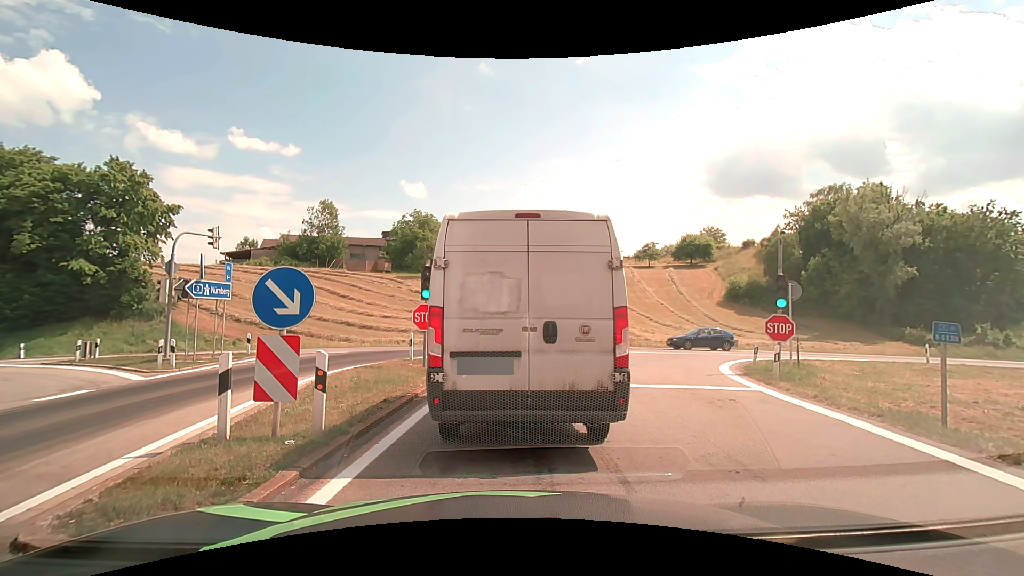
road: motorway_link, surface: asphalt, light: Day
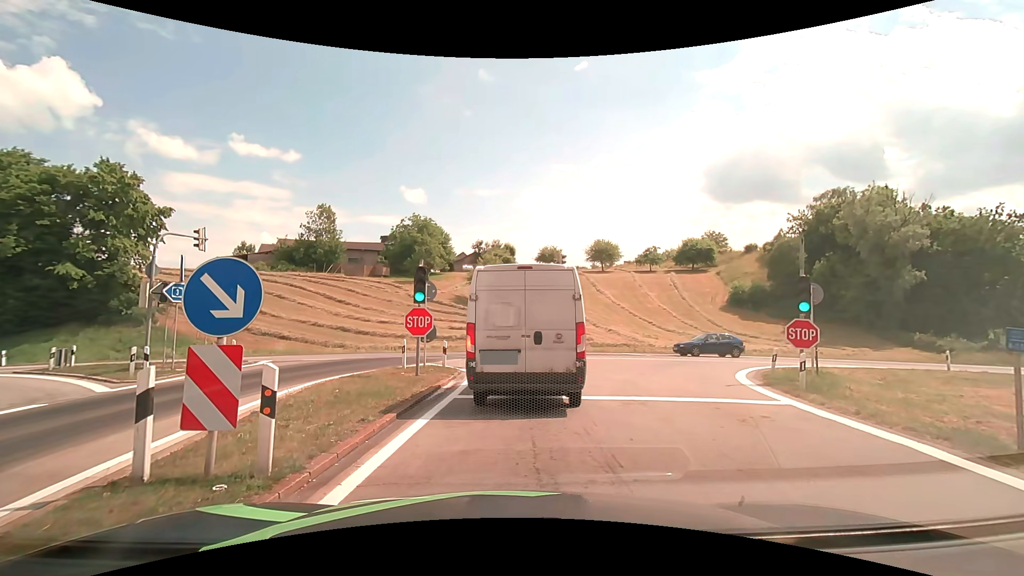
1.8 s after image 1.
(0.0, +1.5) m; -1°
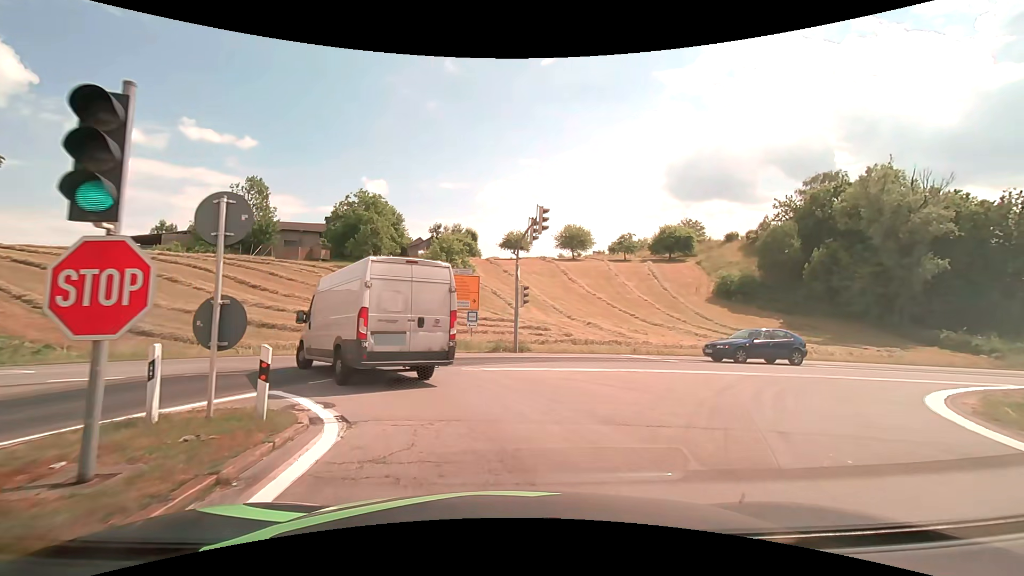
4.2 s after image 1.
(+0.4, +11.1) m; +5°
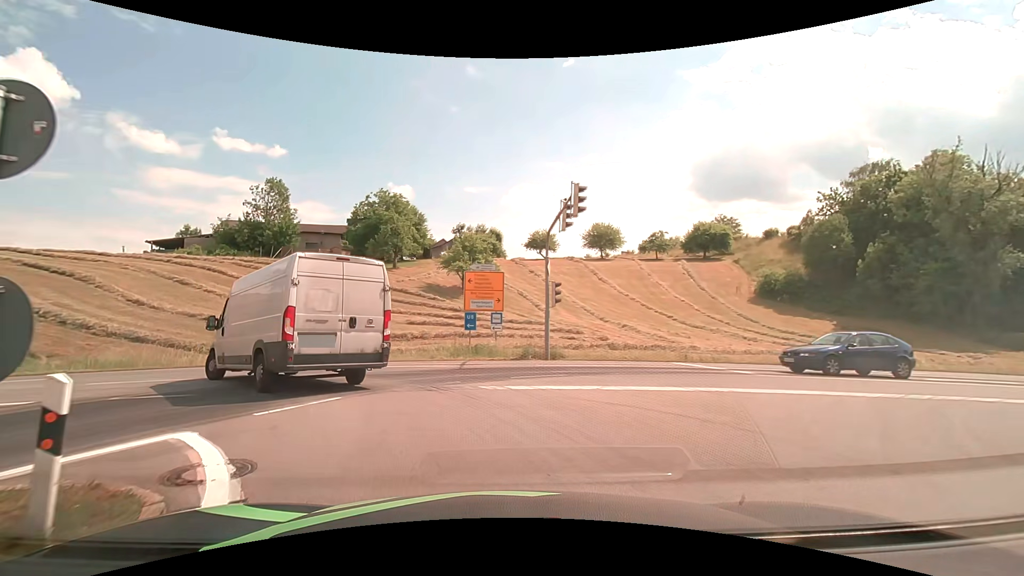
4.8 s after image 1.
(0.0, +3.6) m; -3°
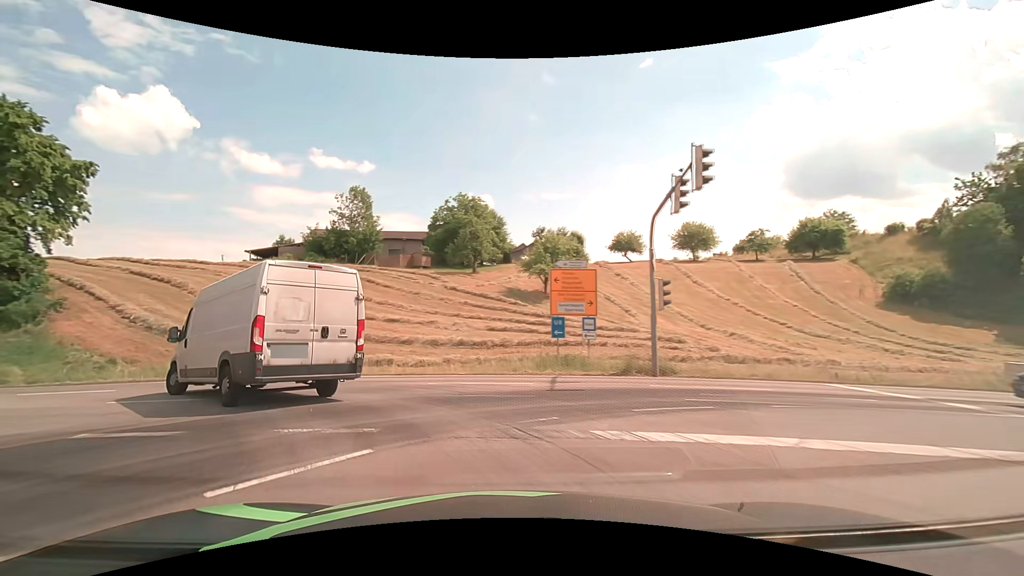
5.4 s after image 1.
(-0.3, +3.7) m; -8°
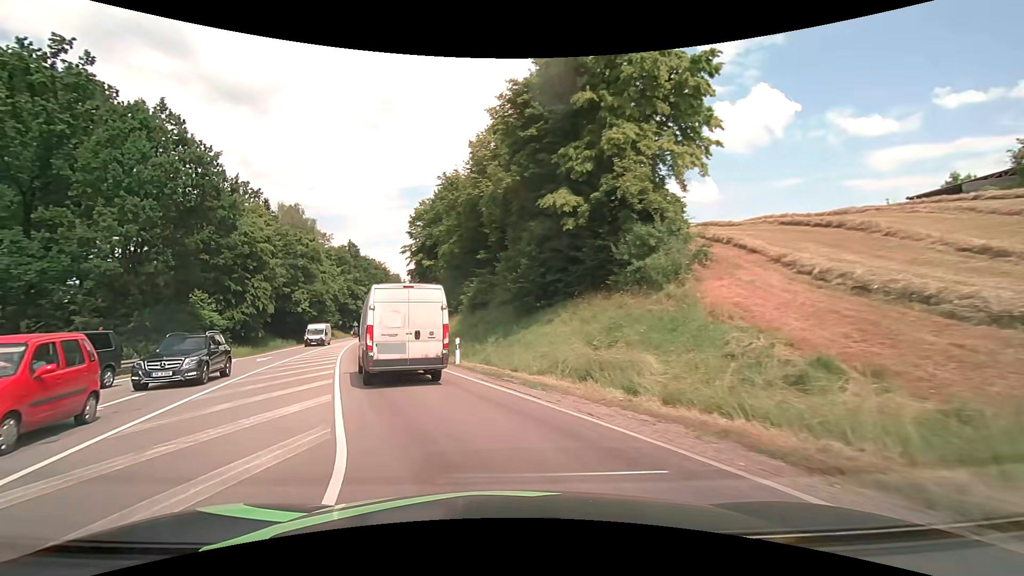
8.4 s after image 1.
(-11.2, +15.8) m; -63°
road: primary
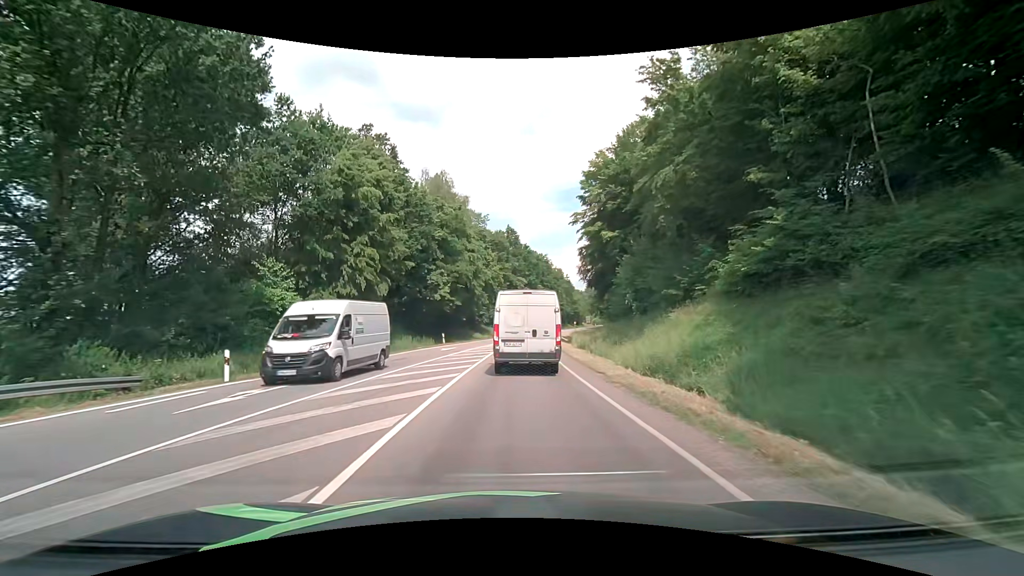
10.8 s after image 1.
(-6.4, +23.0) m; -20°
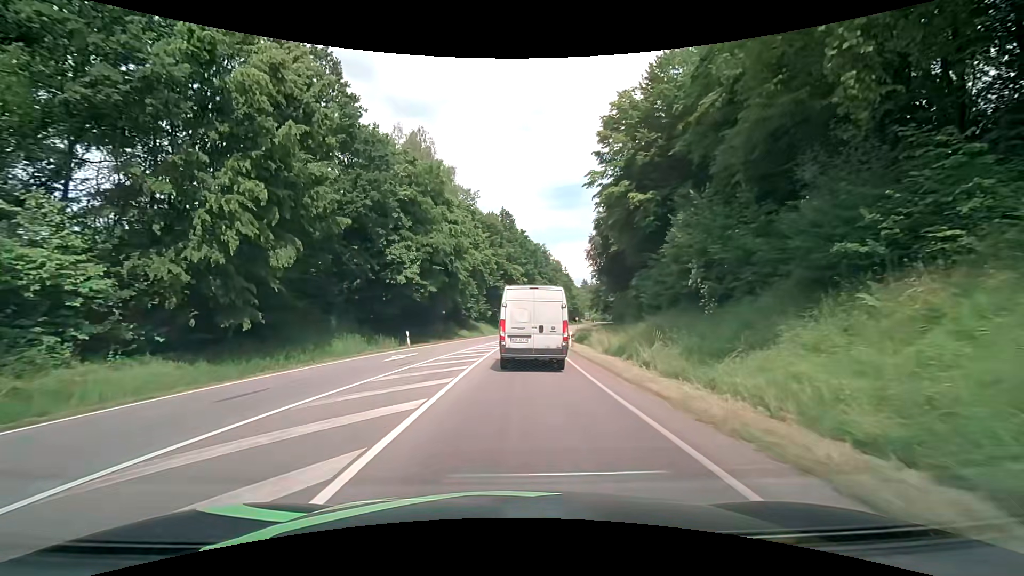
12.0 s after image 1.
(+0.1, +14.4) m; 0°
(0, +10) (0, +20) (+1, +30) (+2, +40) (+2, +50) (+3, +60) (+5, +70) (+6, +80) (+8, +90) (+10, +99) m
